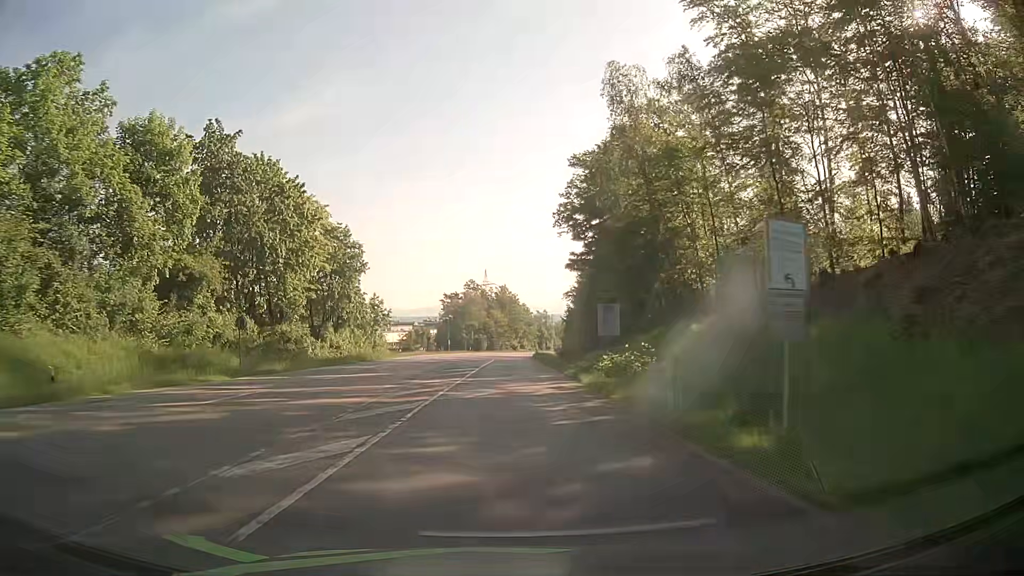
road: secondary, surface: asphalt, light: Day
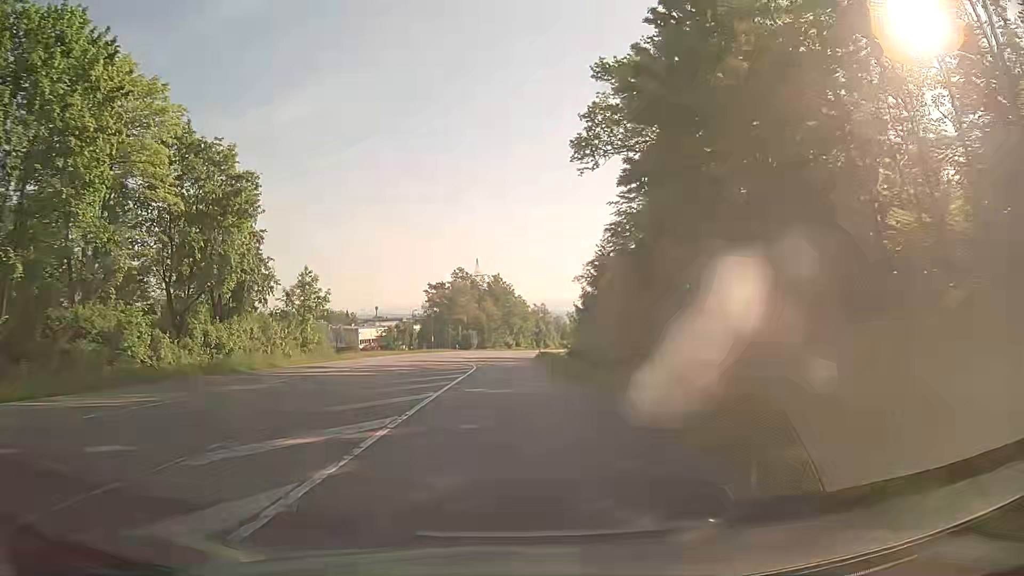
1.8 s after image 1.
(+0.1, +27.6) m; +1°
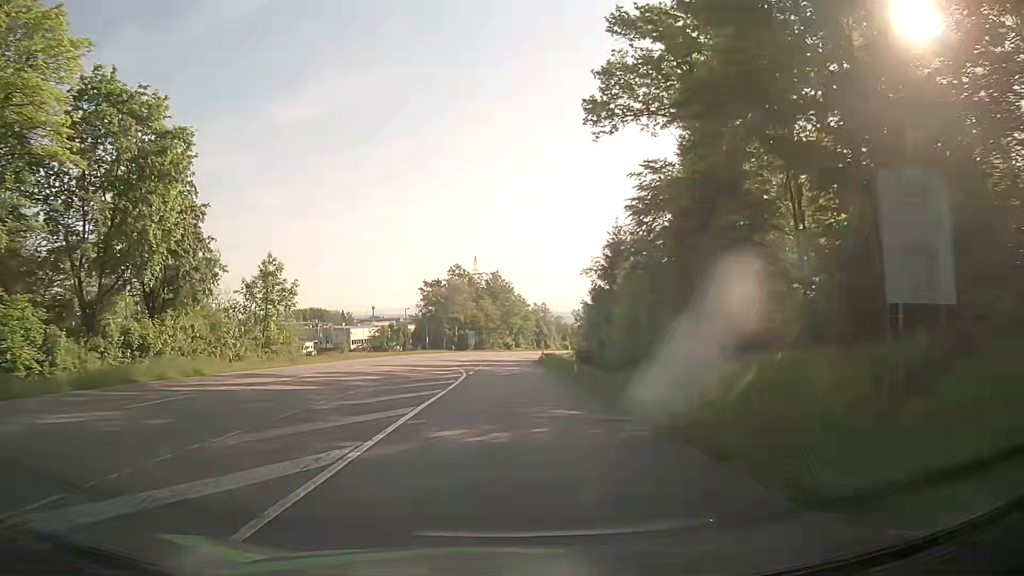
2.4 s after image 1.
(-0.1, +9.2) m; -1°
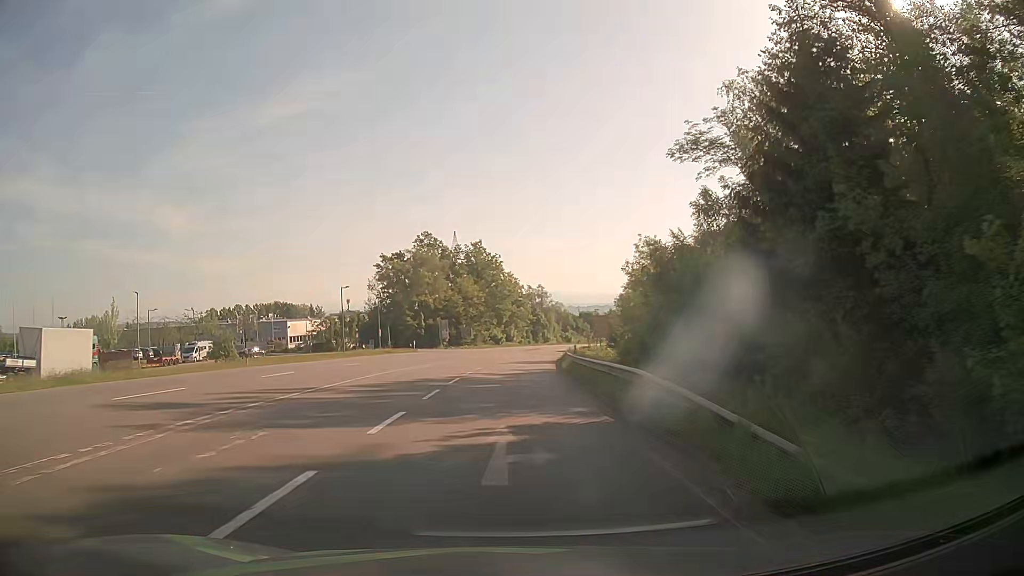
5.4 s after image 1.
(+0.7, +45.9) m; +1°
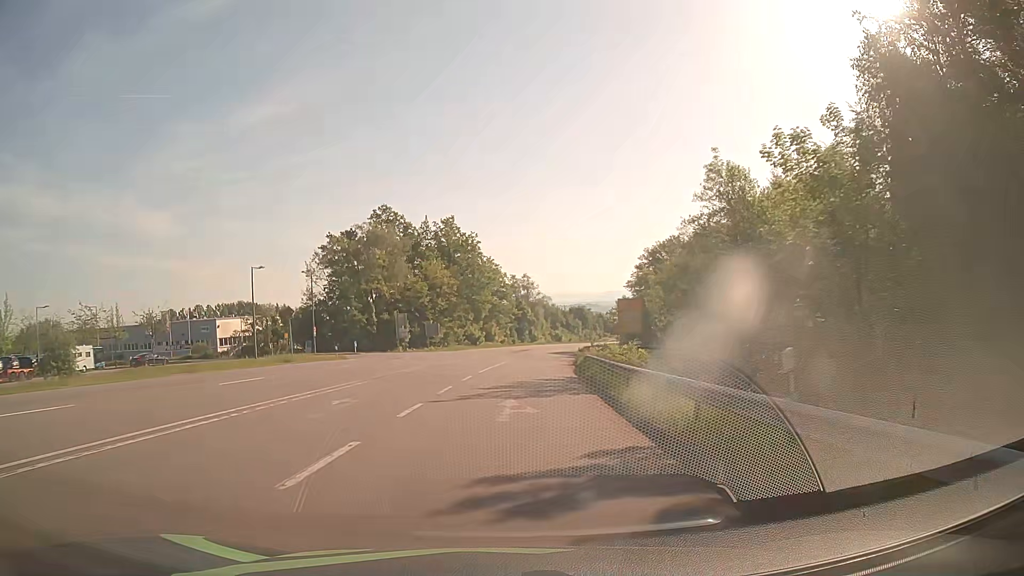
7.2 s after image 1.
(+0.3, +27.4) m; +1°
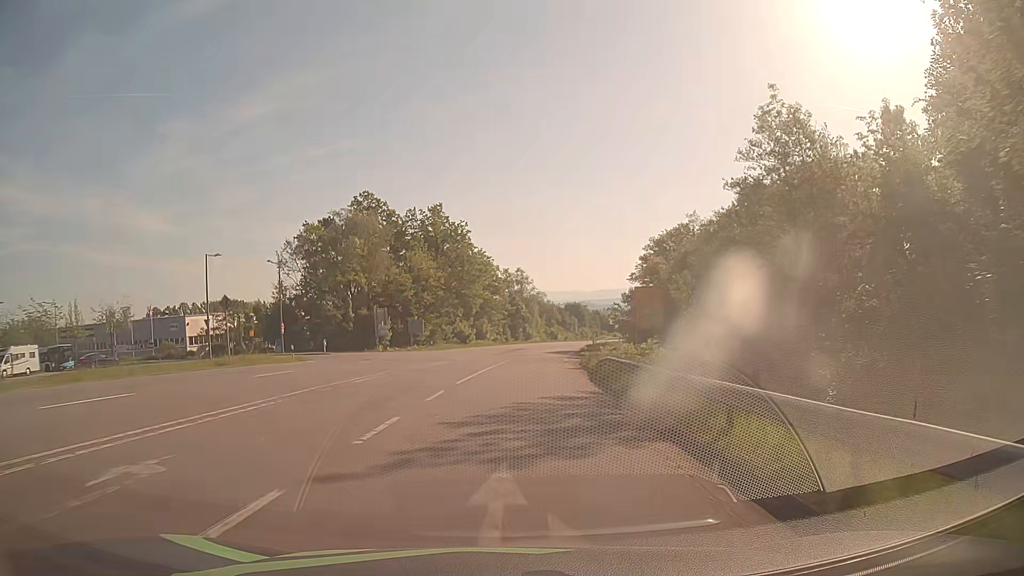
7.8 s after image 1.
(+0.1, +9.1) m; 0°
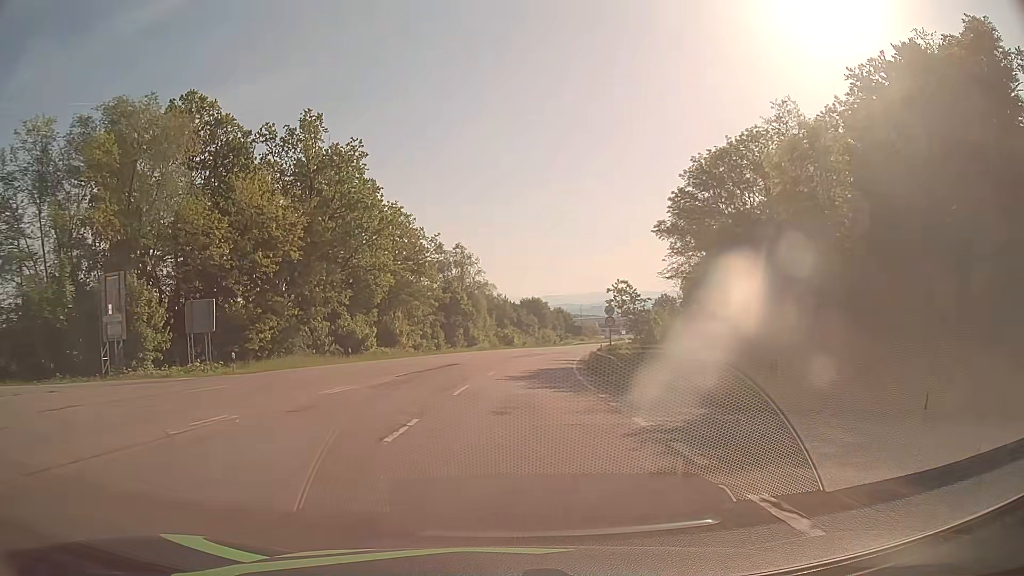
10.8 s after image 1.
(+2.0, +45.6) m; +5°
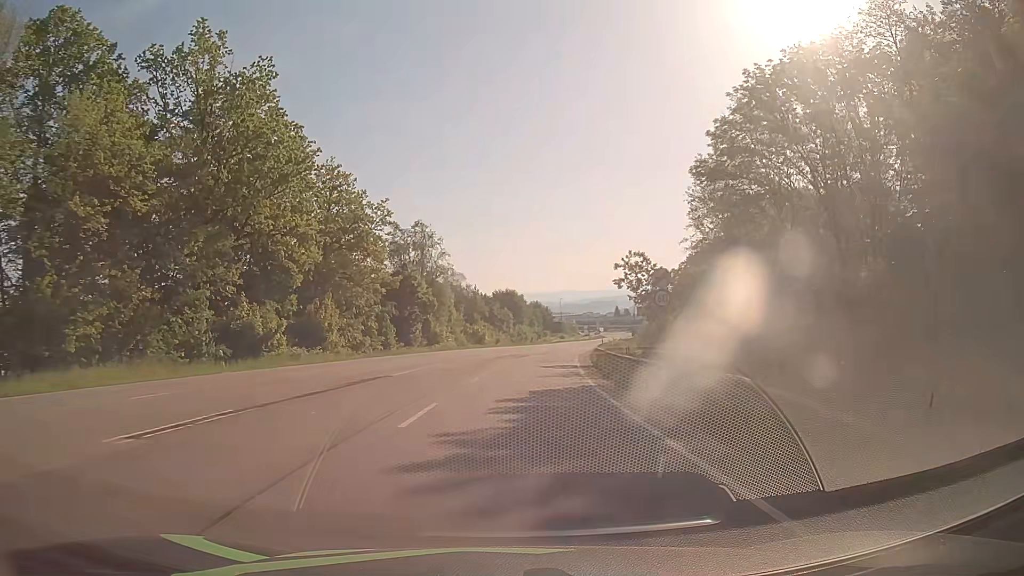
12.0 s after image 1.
(+0.3, +18.3) m; +2°
(0, +10) (0, +20) (+1, +30) (+2, +40) (+3, +50) (+4, +60) (+6, +70) (+7, +80) (+9, +89) (+11, +99) m
